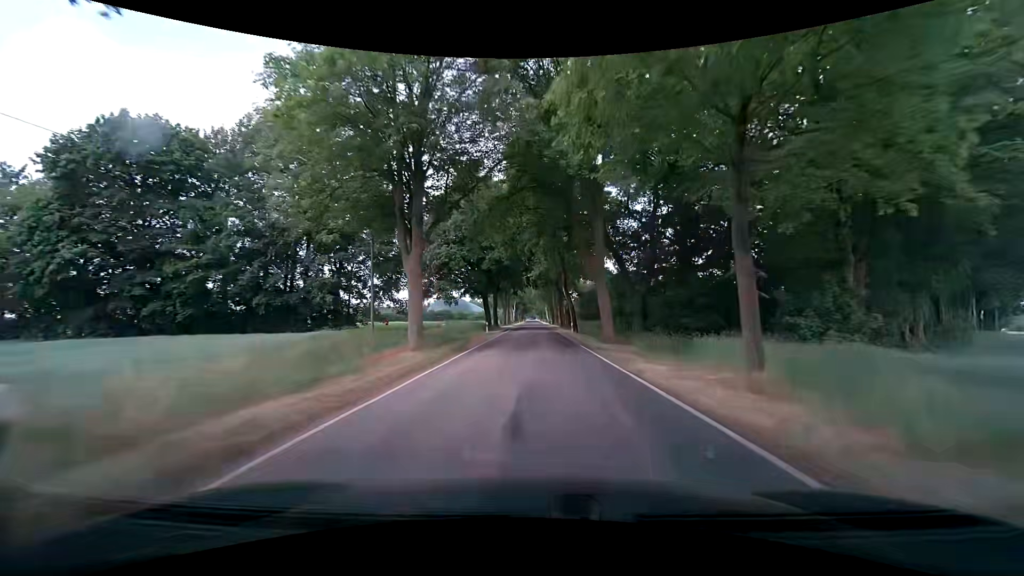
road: tertiary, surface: asphalt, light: Day
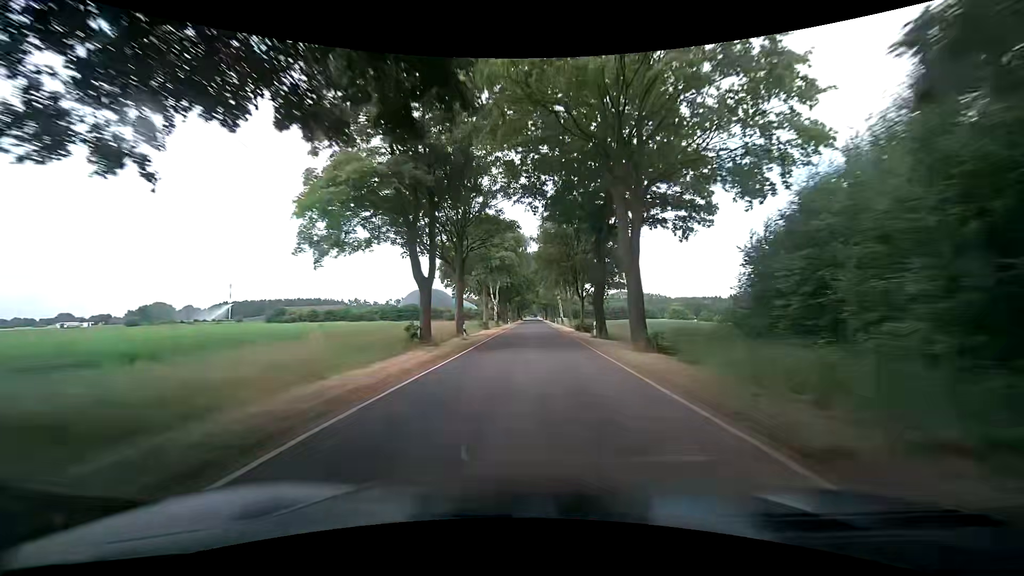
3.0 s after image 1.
(-0.2, +67.3) m; -1°
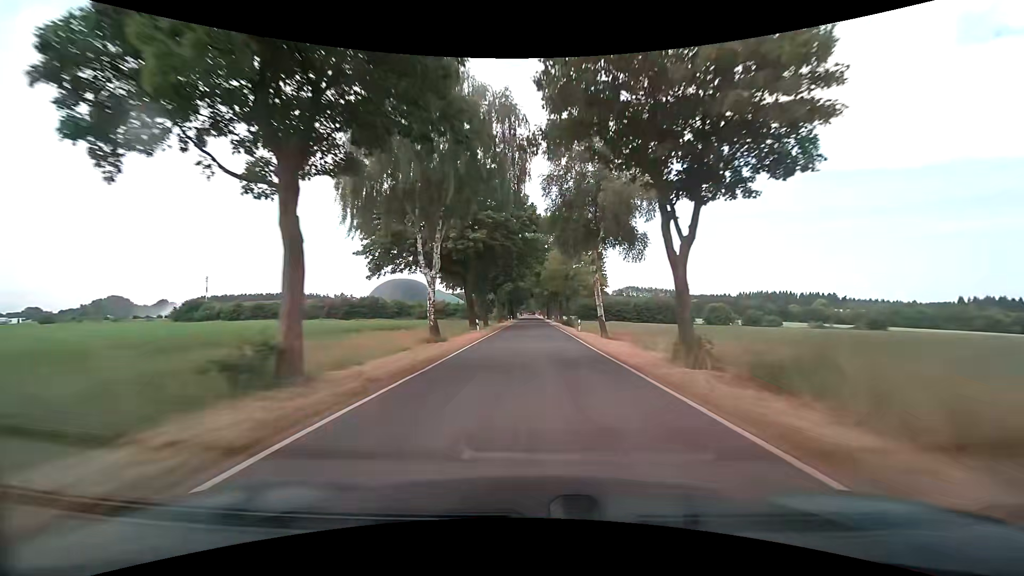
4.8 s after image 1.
(+0.4, +42.4) m; 0°
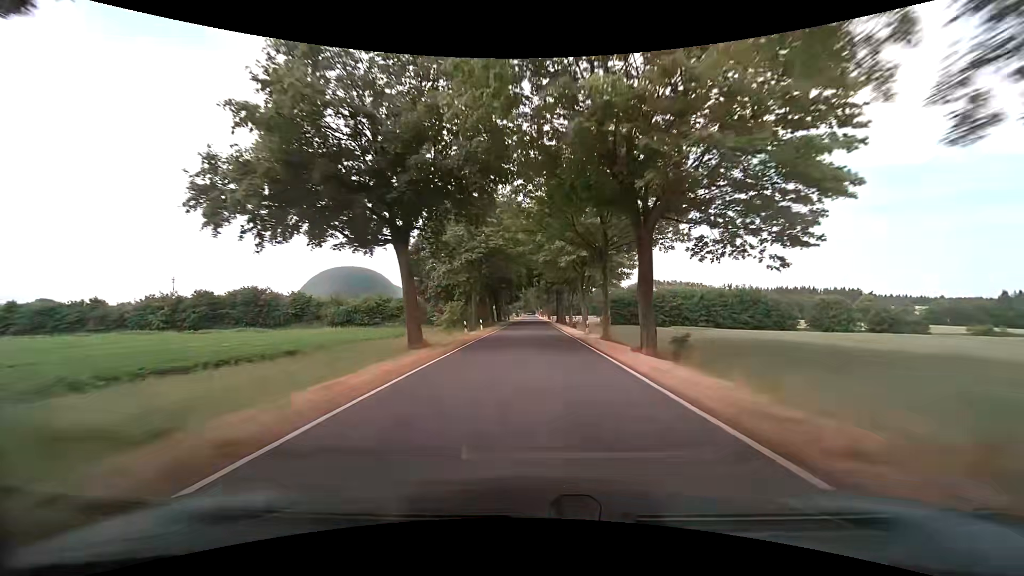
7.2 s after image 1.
(+0.4, +55.3) m; +1°
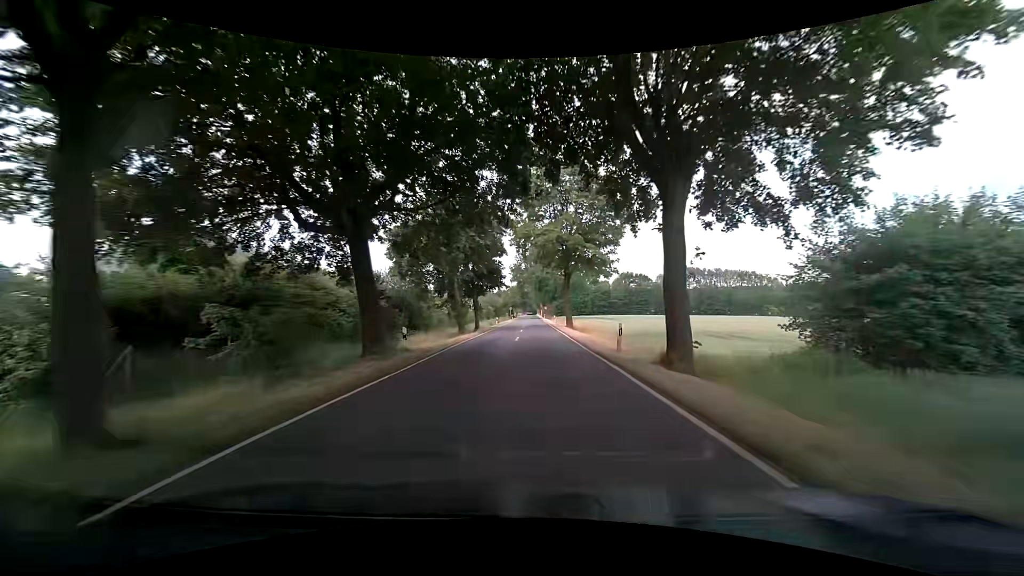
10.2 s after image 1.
(-0.1, +63.6) m; 0°
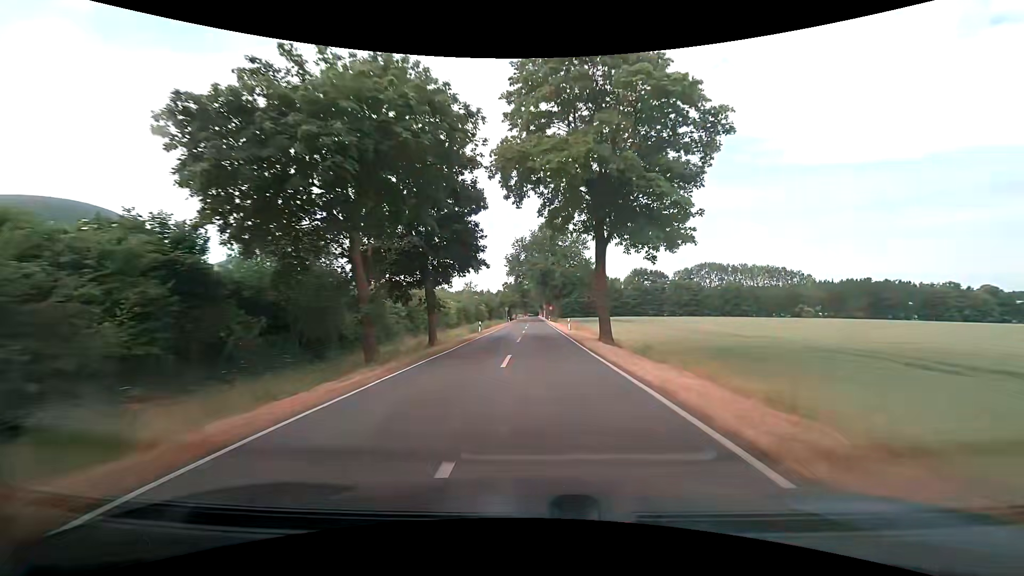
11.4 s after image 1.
(0.0, +23.0) m; 0°
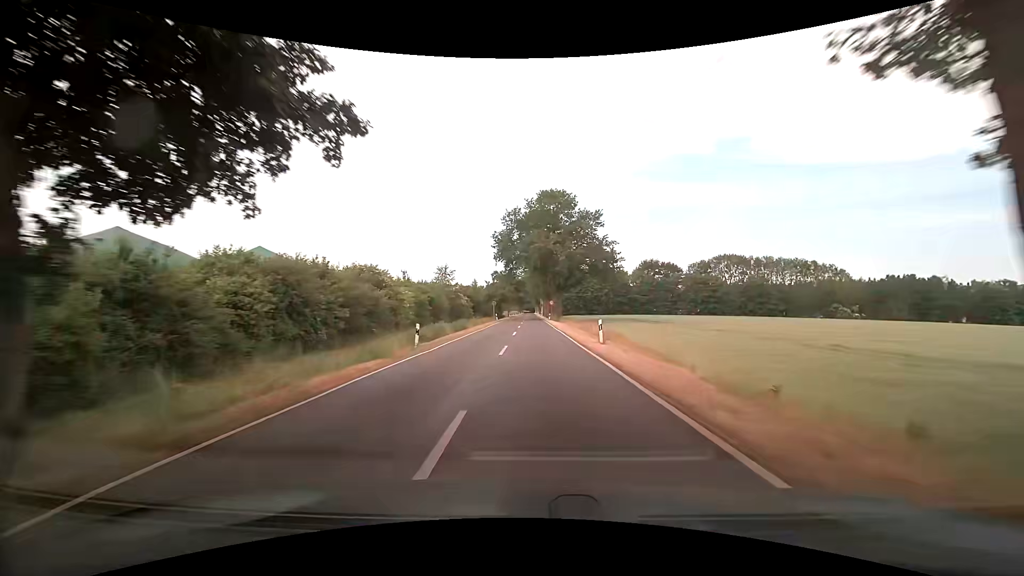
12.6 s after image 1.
(+0.2, +22.1) m; +1°
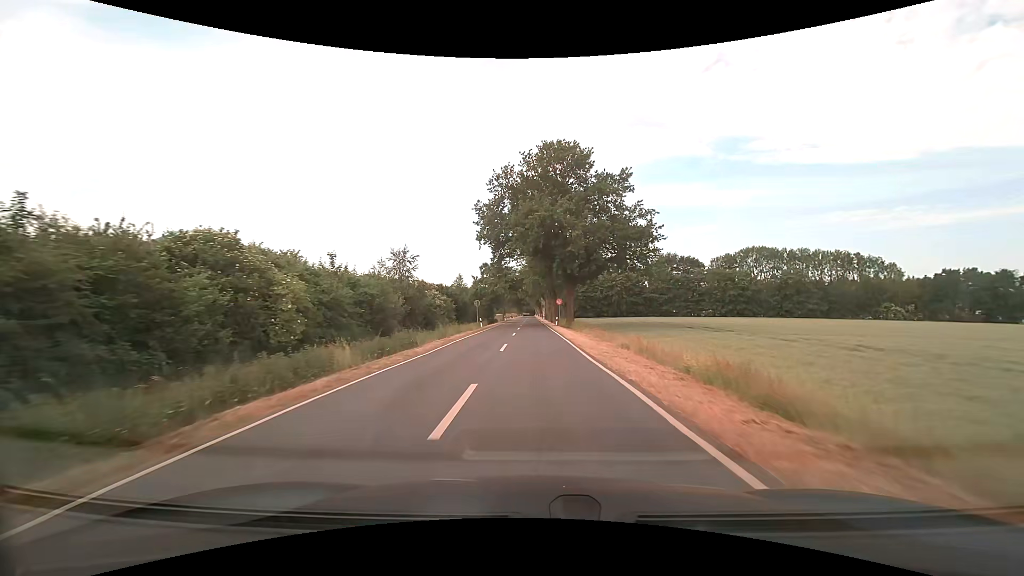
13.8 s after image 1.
(0.0, +21.3) m; 0°
(0, +10) (0, +20) (0, +30) (0, +40) (0, +50) (-1, +60) (-1, +70) (-1, +80) (-1, +90) (-1, +100) m
